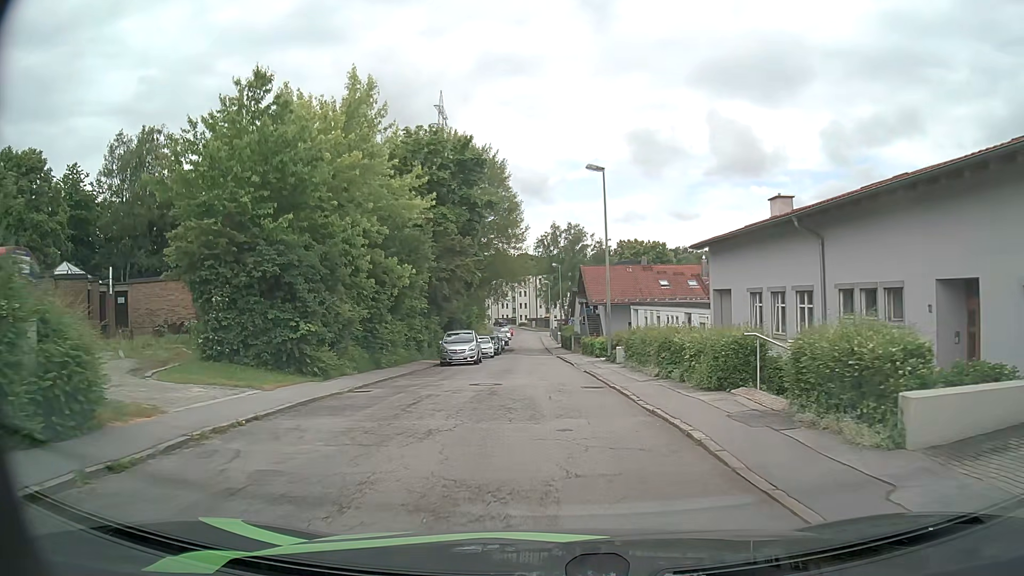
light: Day
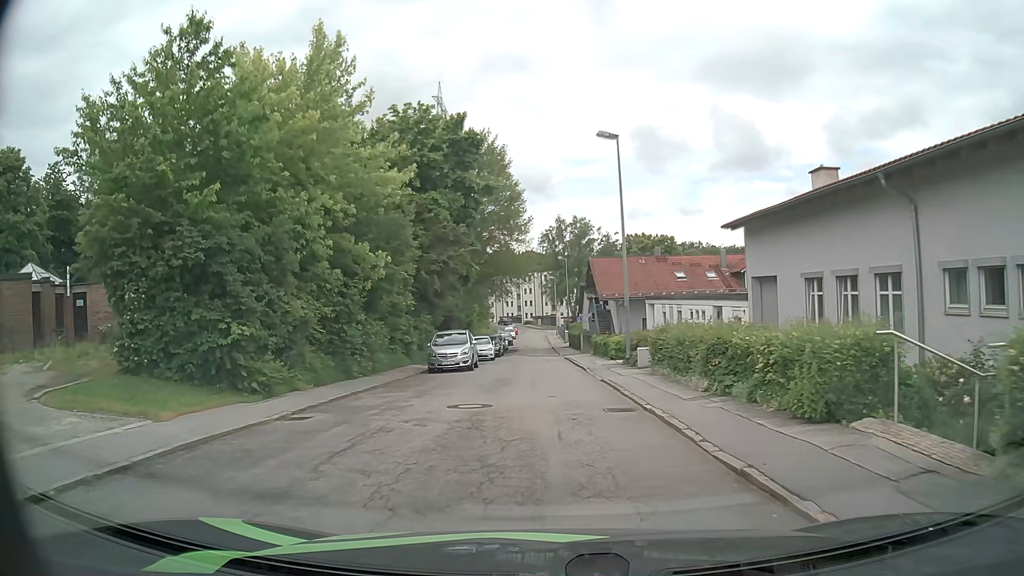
(0.0, +4.6) m; 0°
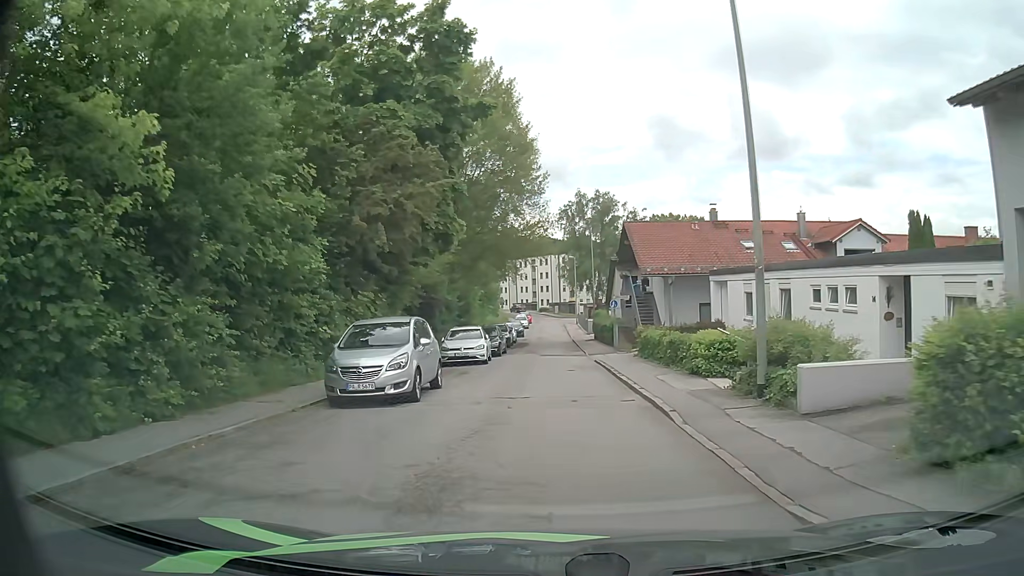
(-0.2, +13.4) m; -1°
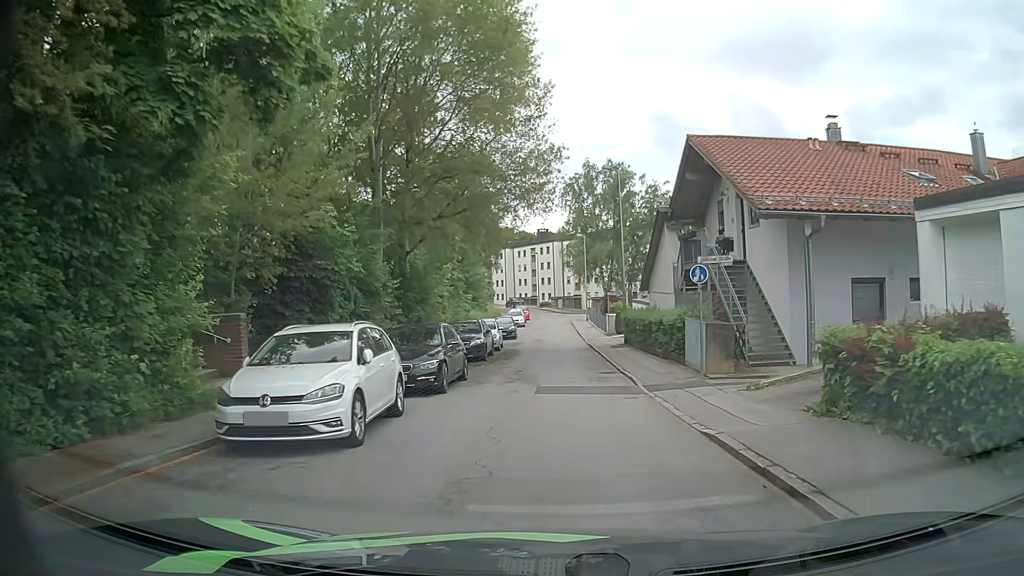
(-0.2, +17.8) m; -1°
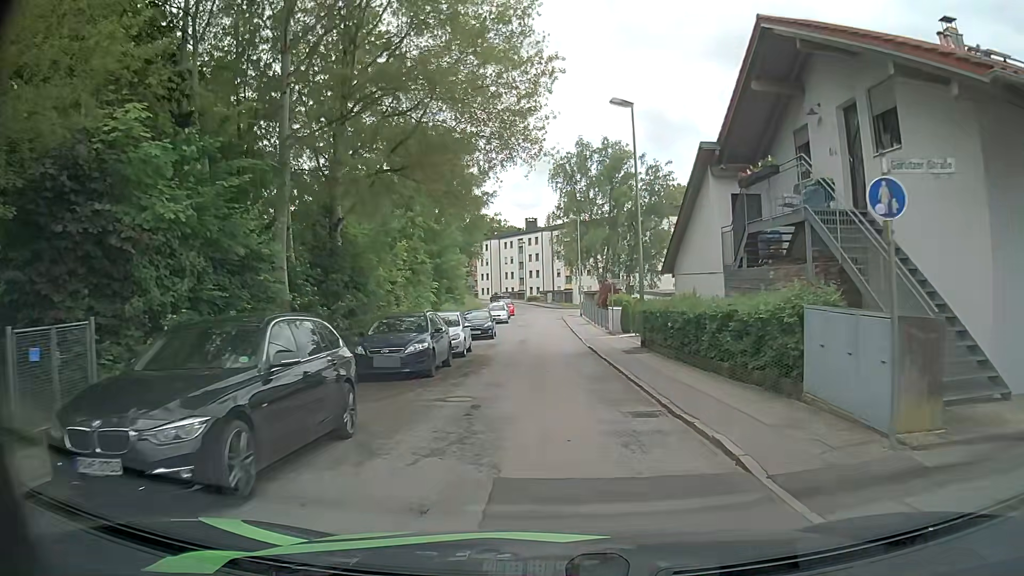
(+0.1, +9.0) m; +1°
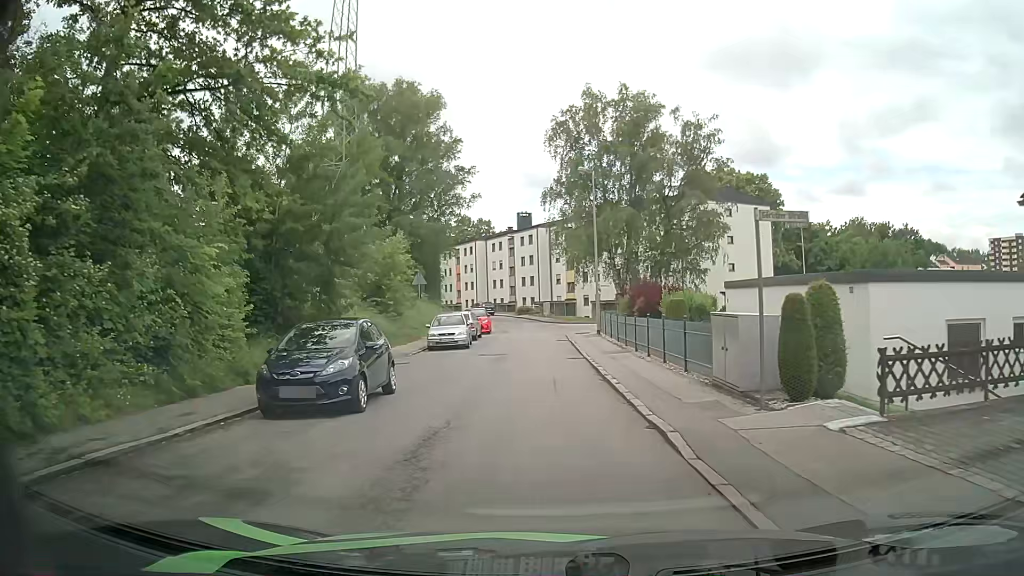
(+0.2, +22.3) m; 0°
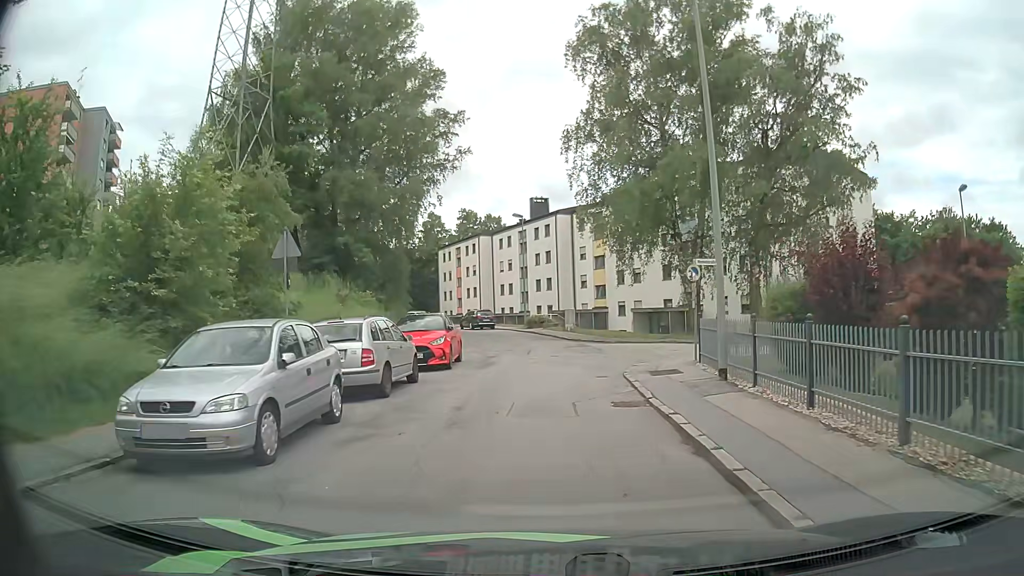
(-0.2, +20.9) m; -1°
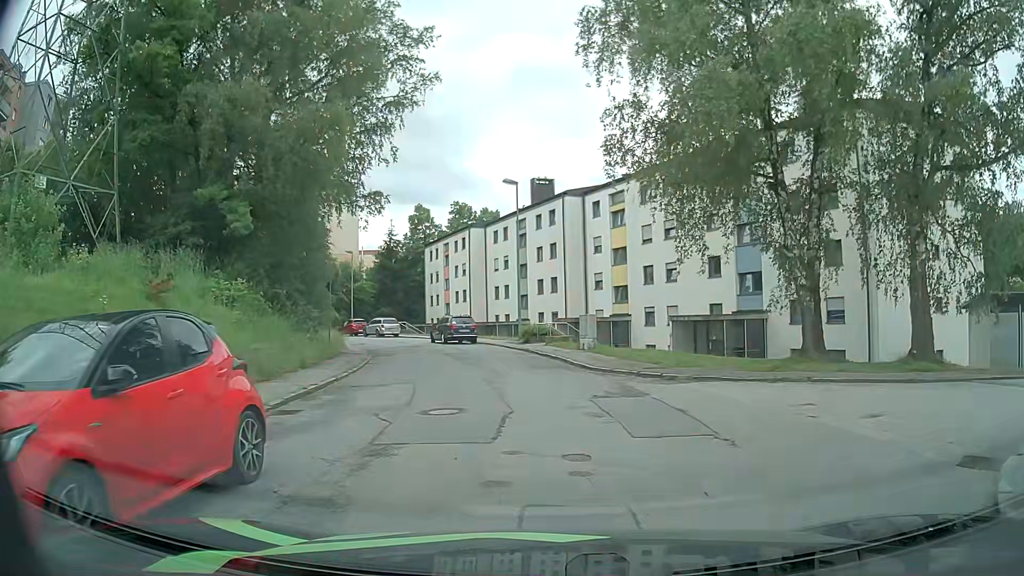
(0.0, +14.5) m; 0°
(0, +10) (-1, +20) (-4, +29) (-8, +39) (-13, +47) (-19, +56) (-25, +63) (-32, +70) (-41, +76) (-49, +81) m
